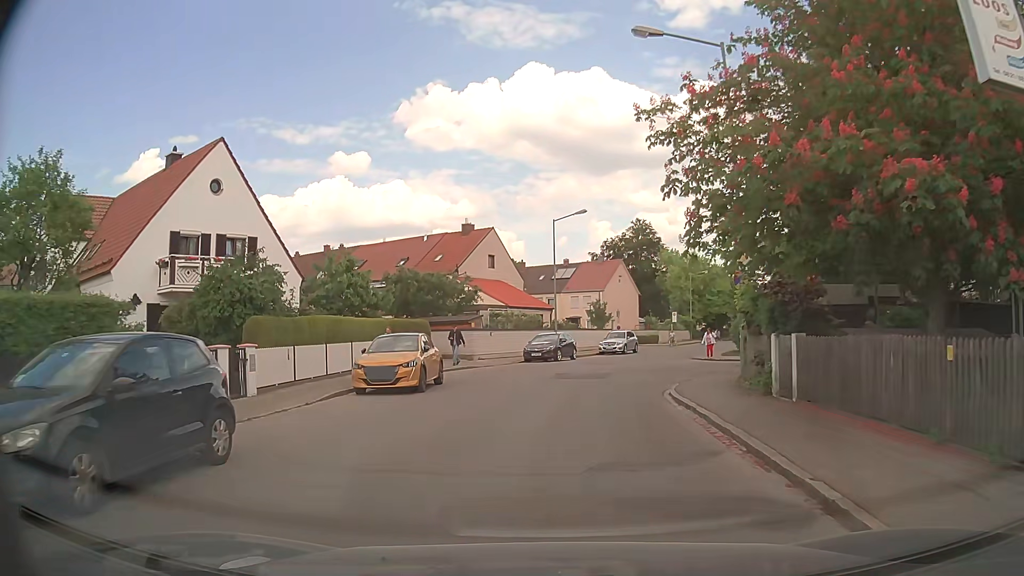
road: unclassified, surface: asphalt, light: Day
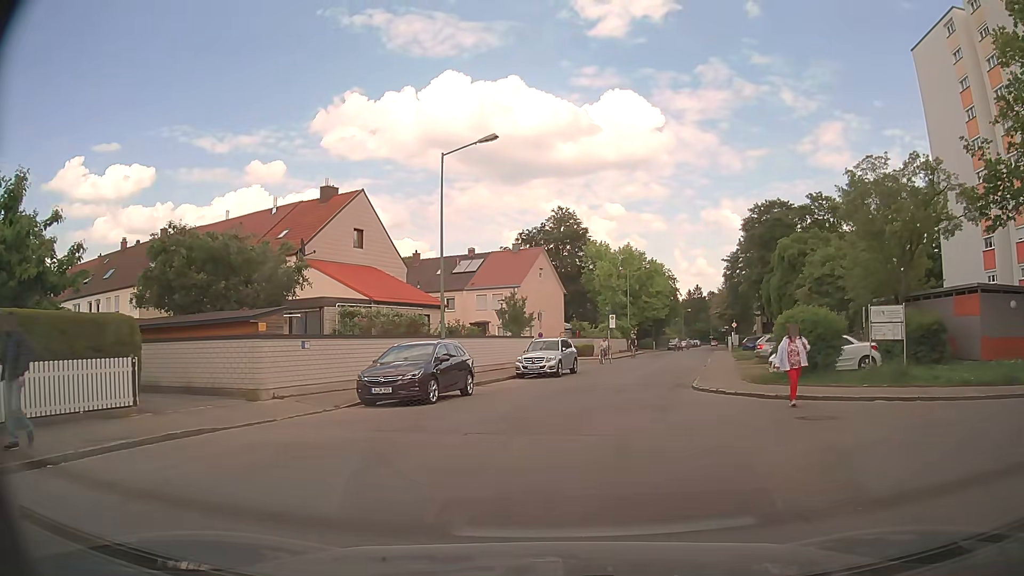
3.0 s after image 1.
(+1.0, +18.3) m; +9°
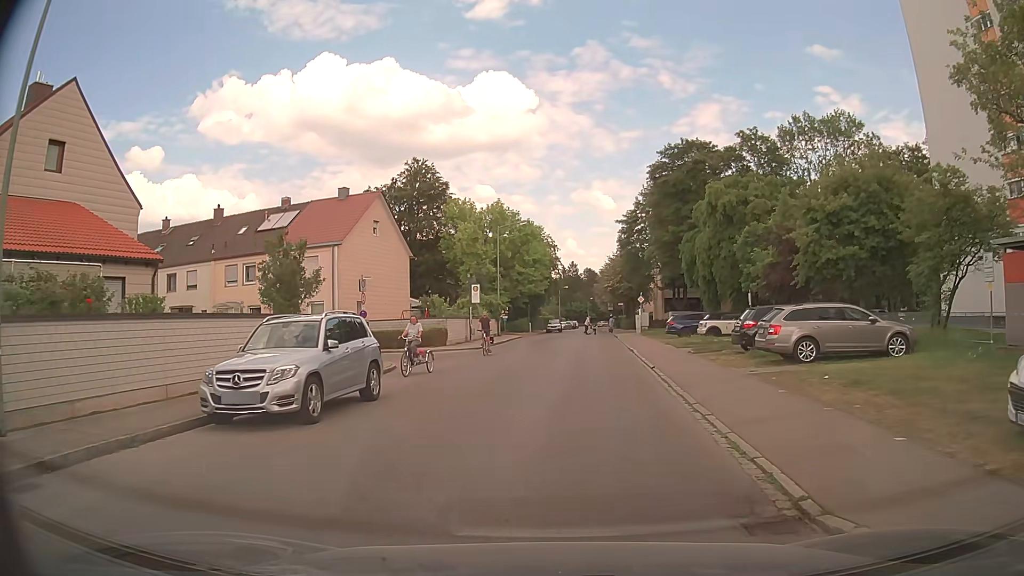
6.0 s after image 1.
(+1.2, +18.0) m; +10°
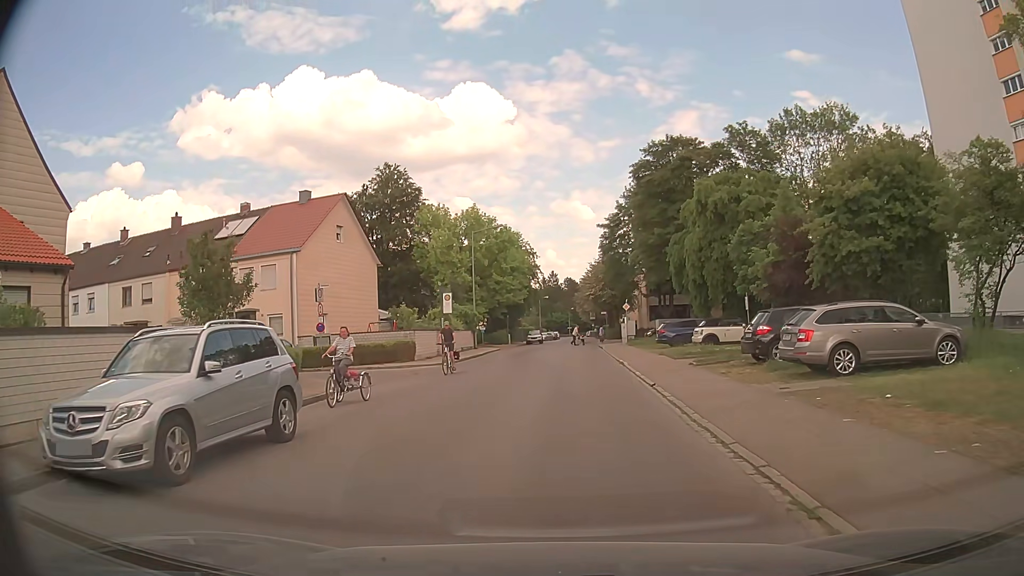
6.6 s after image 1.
(0.0, +3.5) m; +2°
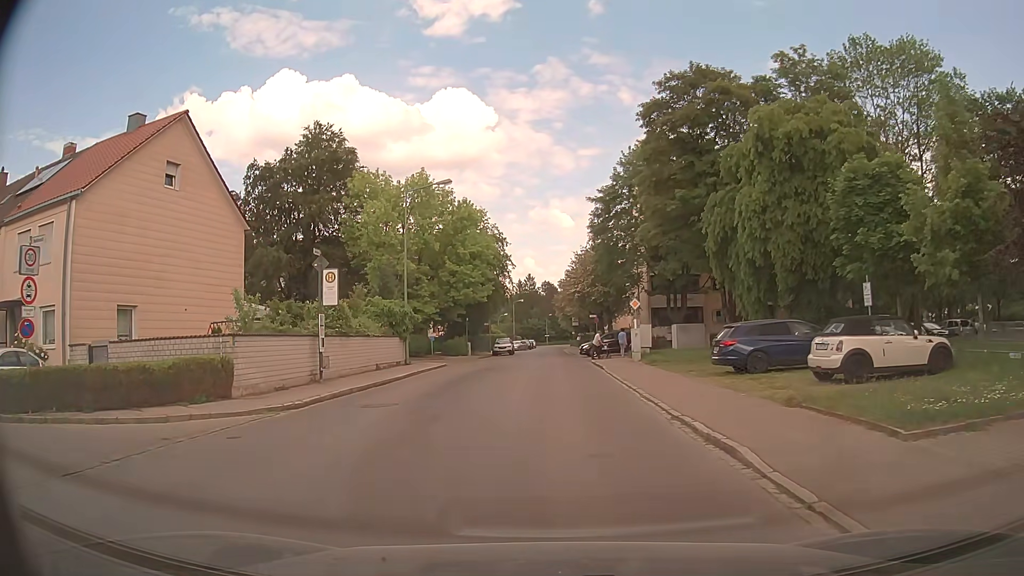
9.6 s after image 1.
(+0.1, +17.3) m; +1°
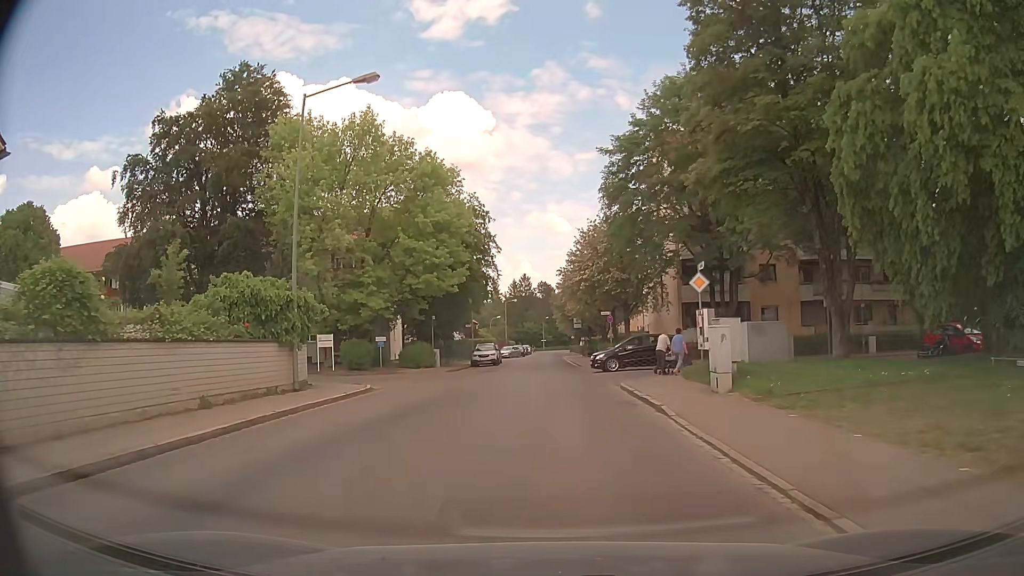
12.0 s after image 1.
(0.0, +15.2) m; 0°
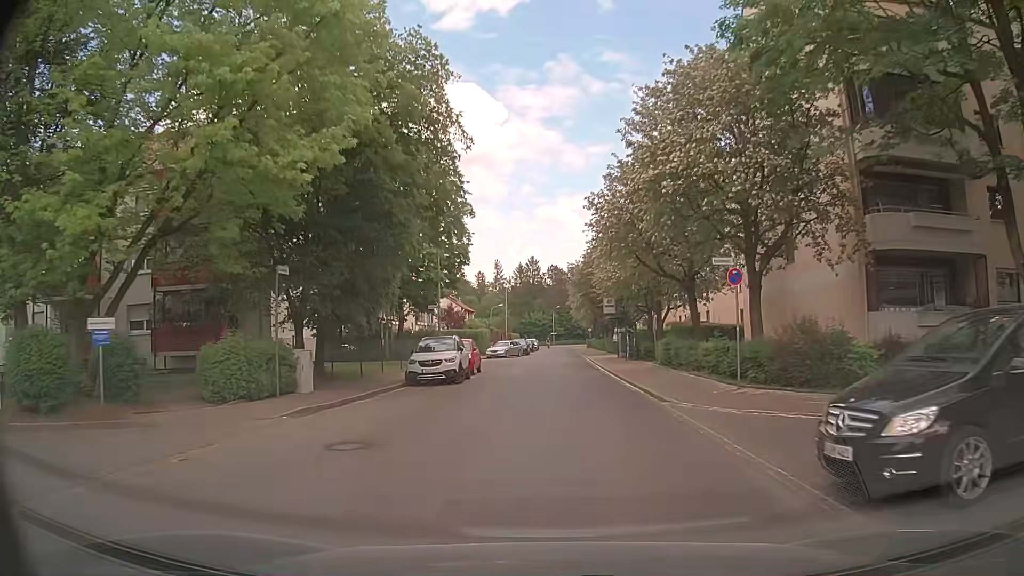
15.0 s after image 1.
(-0.4, +25.4) m; -1°
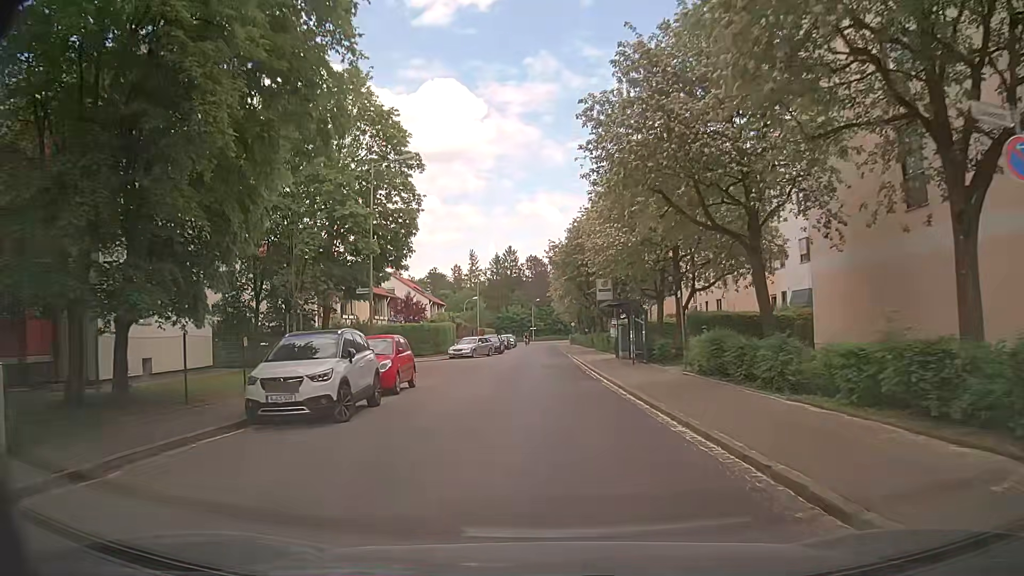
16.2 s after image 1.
(+0.1, +11.0) m; +2°
(0, +10) (0, +20) (0, +30) (-1, +40) (-1, +50) (-1, +60) (-1, +70) (-1, +80) (-1, +90) (-2, +100) m
